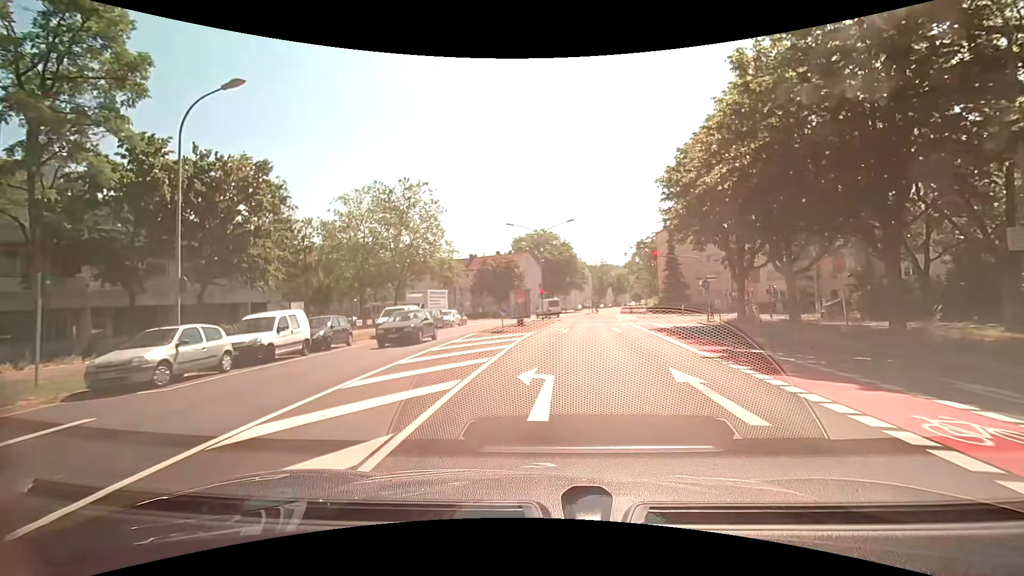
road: tertiary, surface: asphalt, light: Day
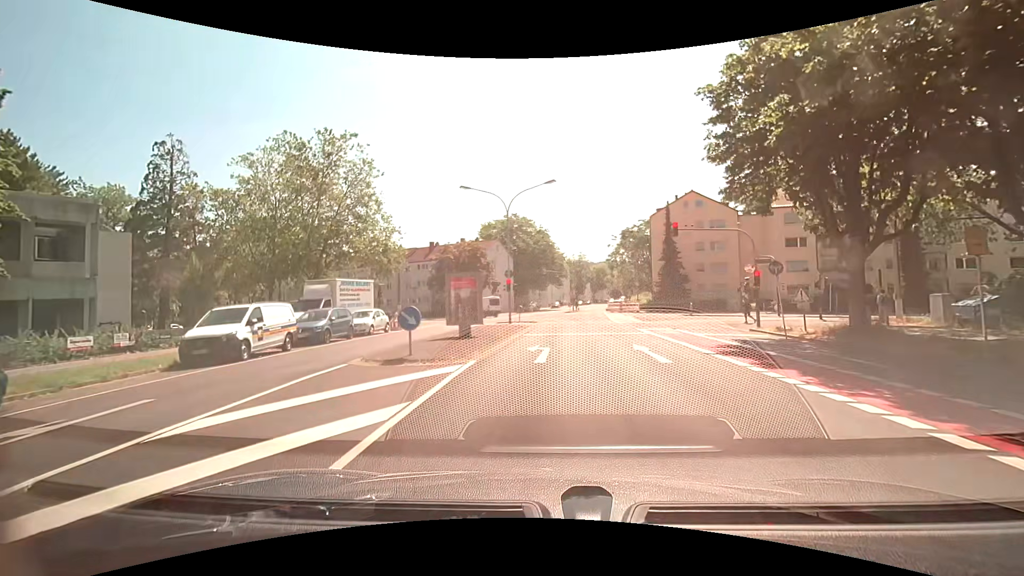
(+0.3, +14.1) m; +2°
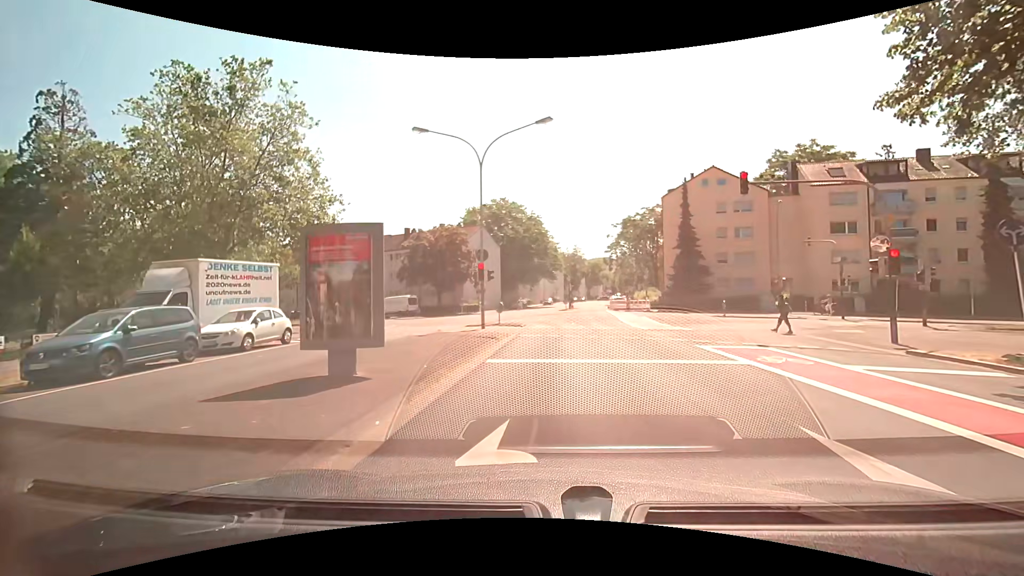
(+0.2, +10.7) m; +1°
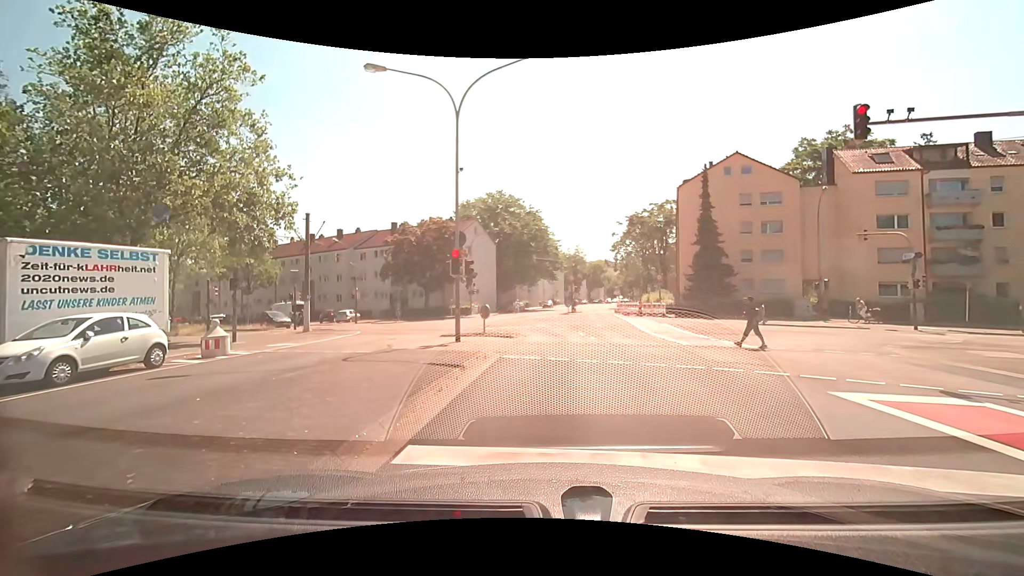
(0.0, +6.2) m; -2°
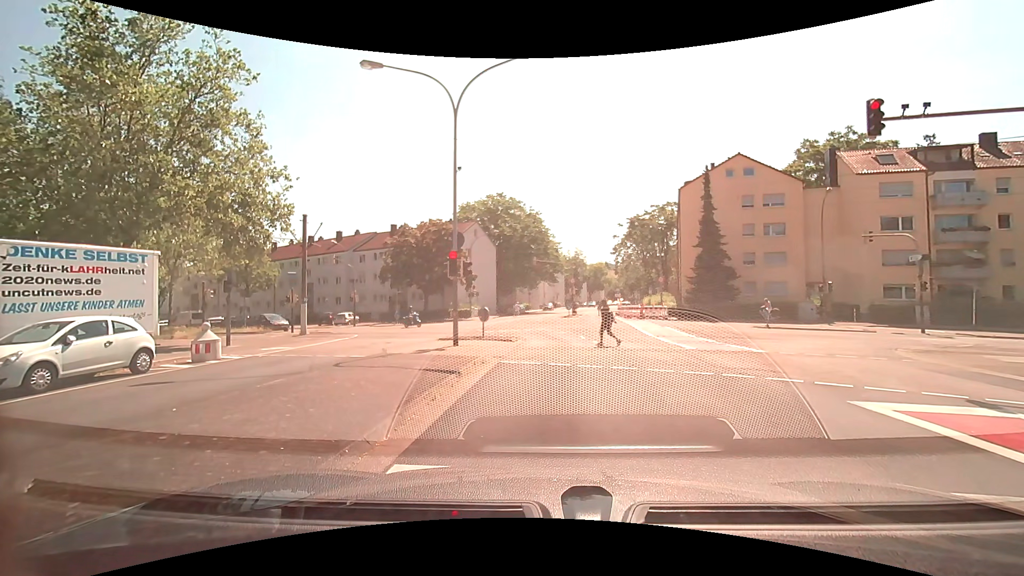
(0.0, +0.5) m; 0°
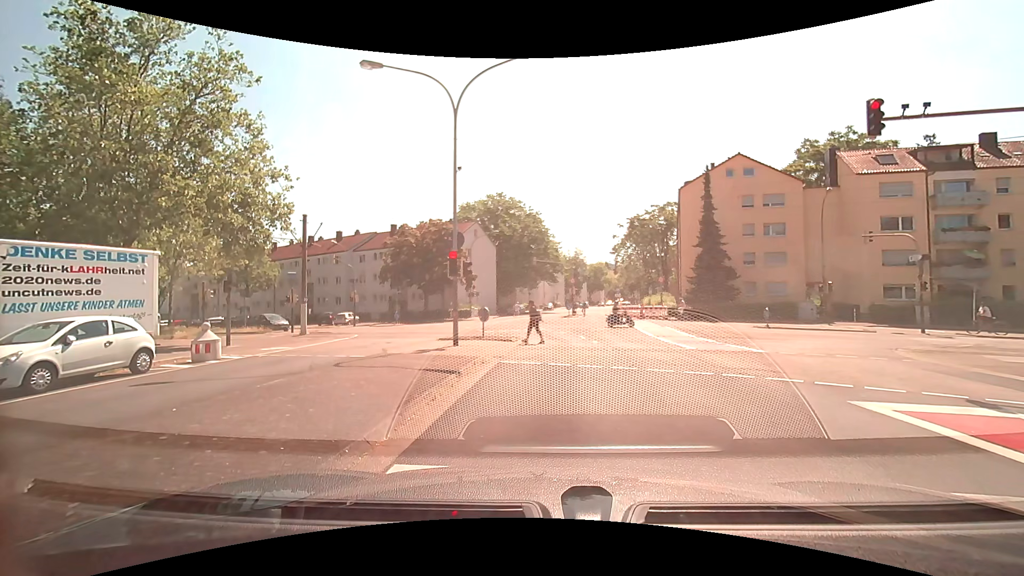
(0.0, 0.0) m; 0°
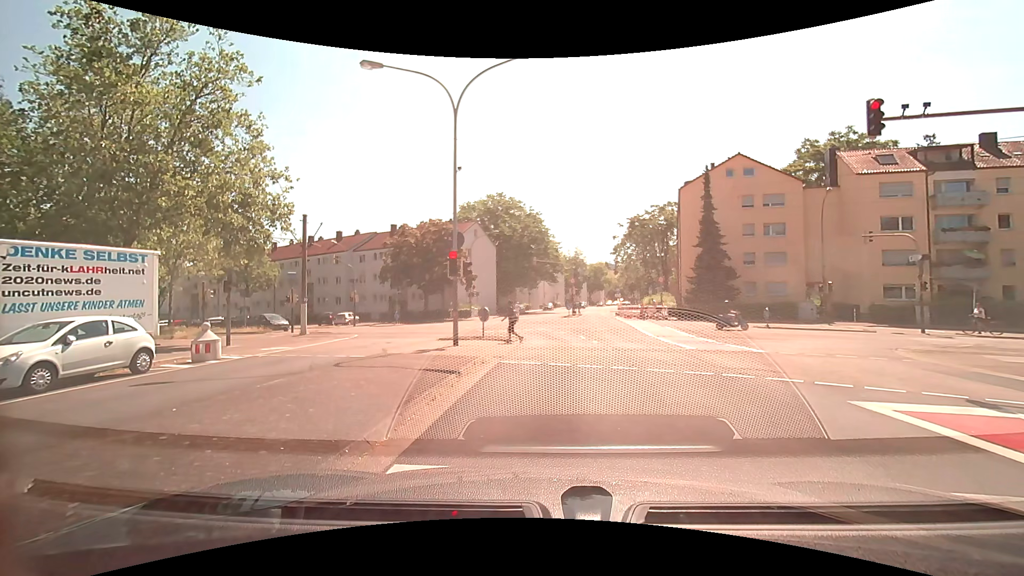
(0.0, 0.0) m; 0°
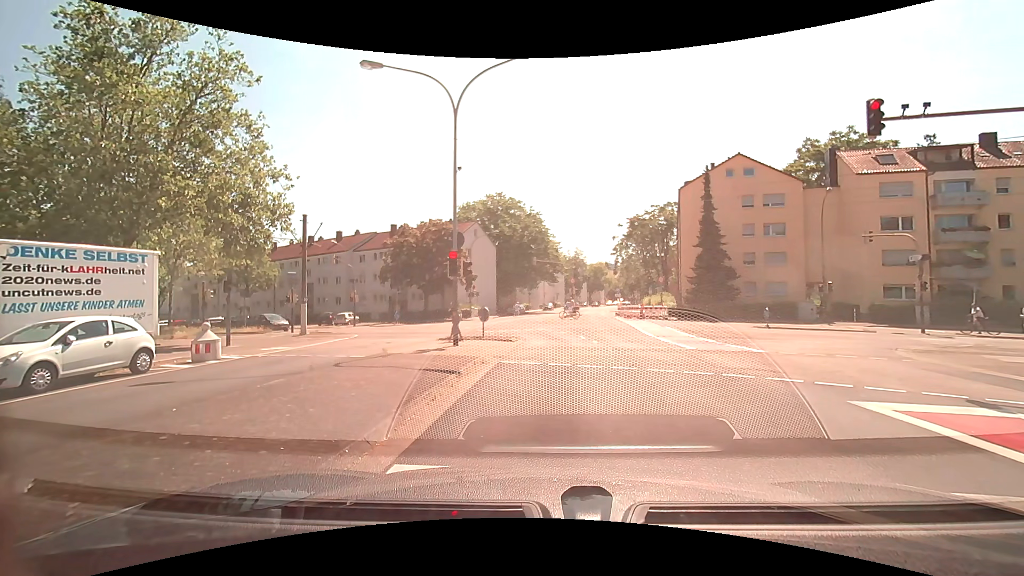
(0.0, 0.0) m; 0°
